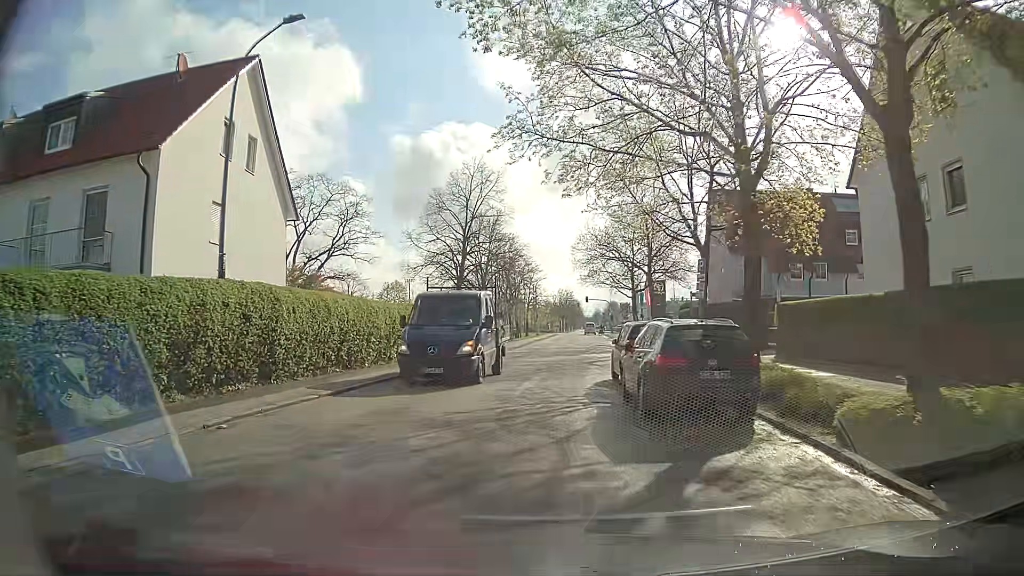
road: residential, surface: asphalt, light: Day
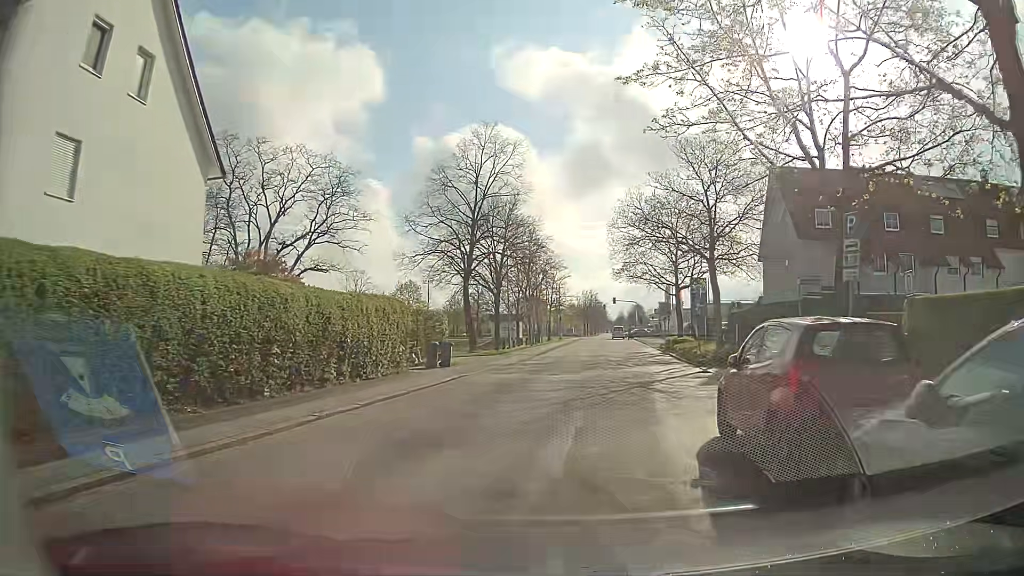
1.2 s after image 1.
(-0.1, +9.1) m; 0°
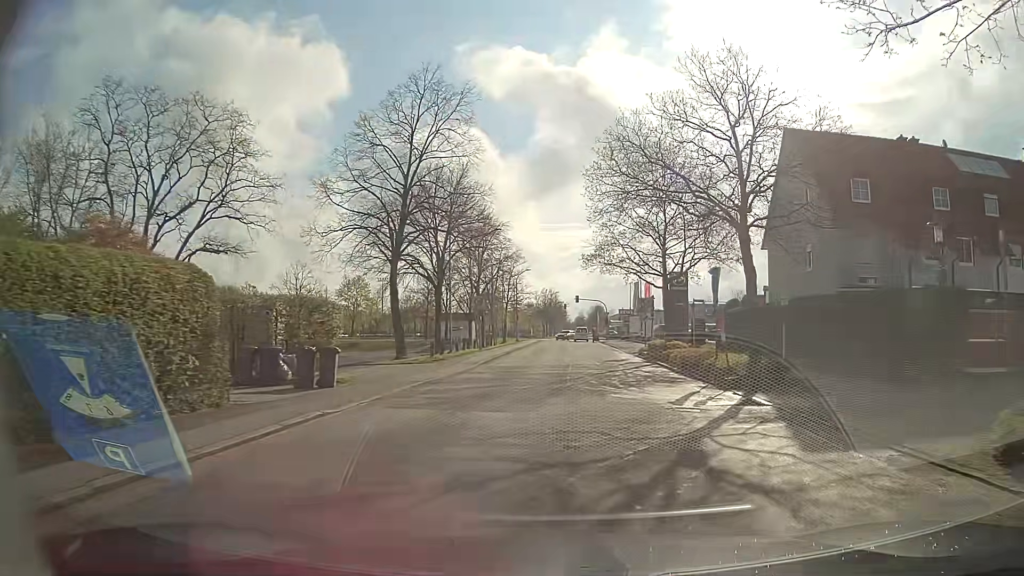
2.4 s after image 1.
(0.0, +9.6) m; +3°
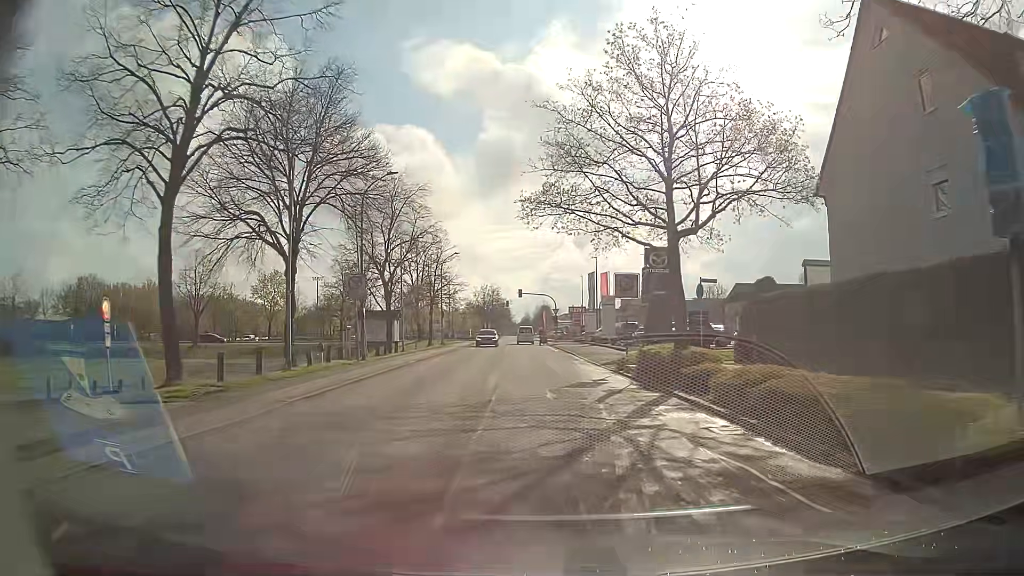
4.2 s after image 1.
(+0.8, +16.0) m; +4°
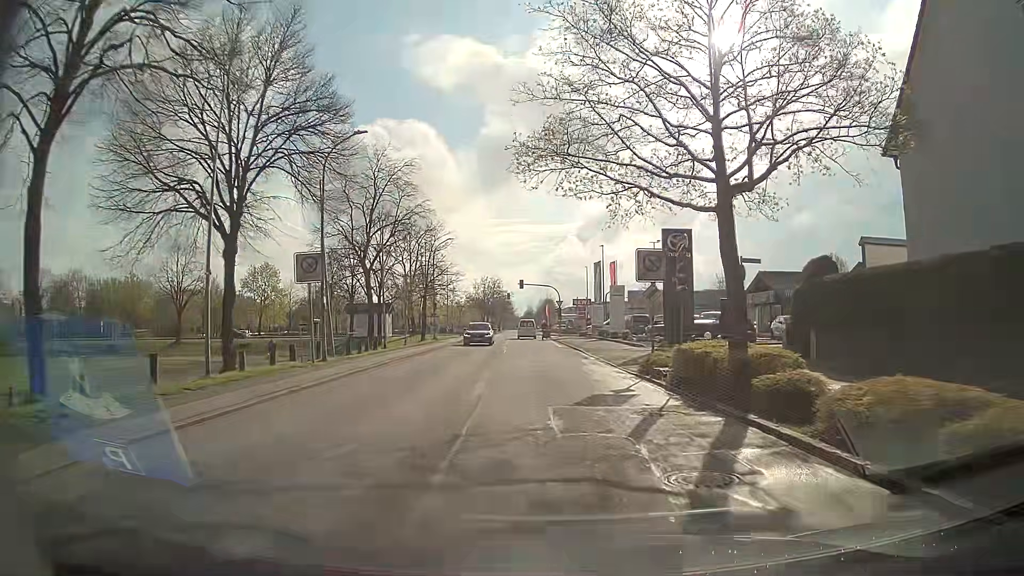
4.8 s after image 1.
(0.0, +5.4) m; 0°
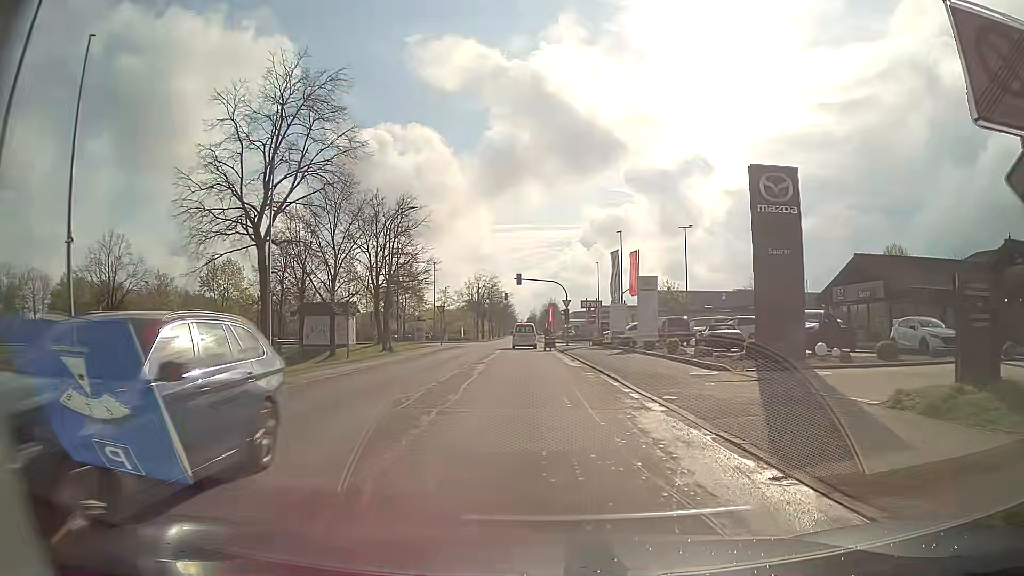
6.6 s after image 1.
(0.0, +15.4) m; +1°
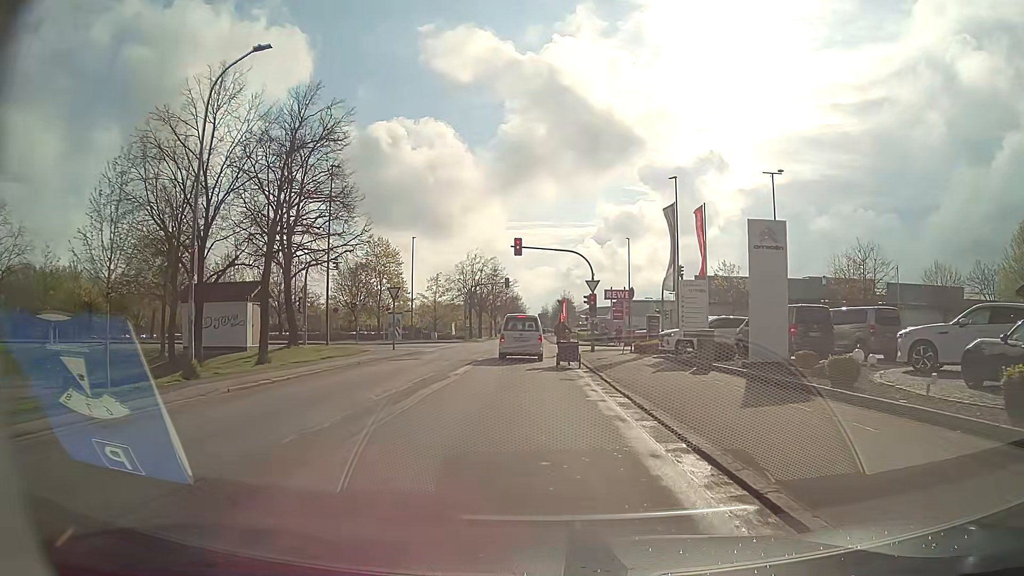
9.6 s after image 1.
(-0.4, +21.3) m; -2°
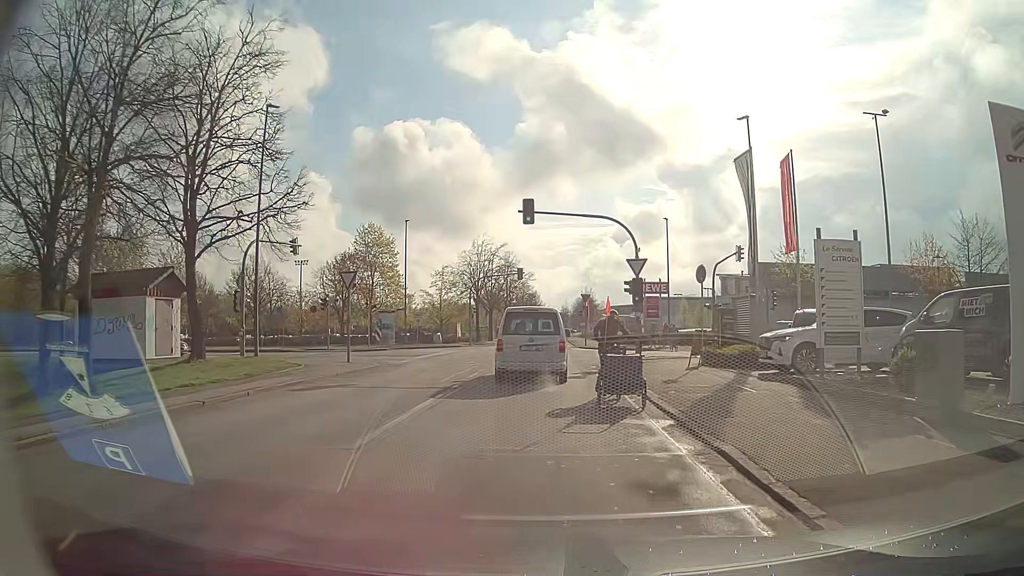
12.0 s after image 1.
(-0.2, +11.4) m; -2°
